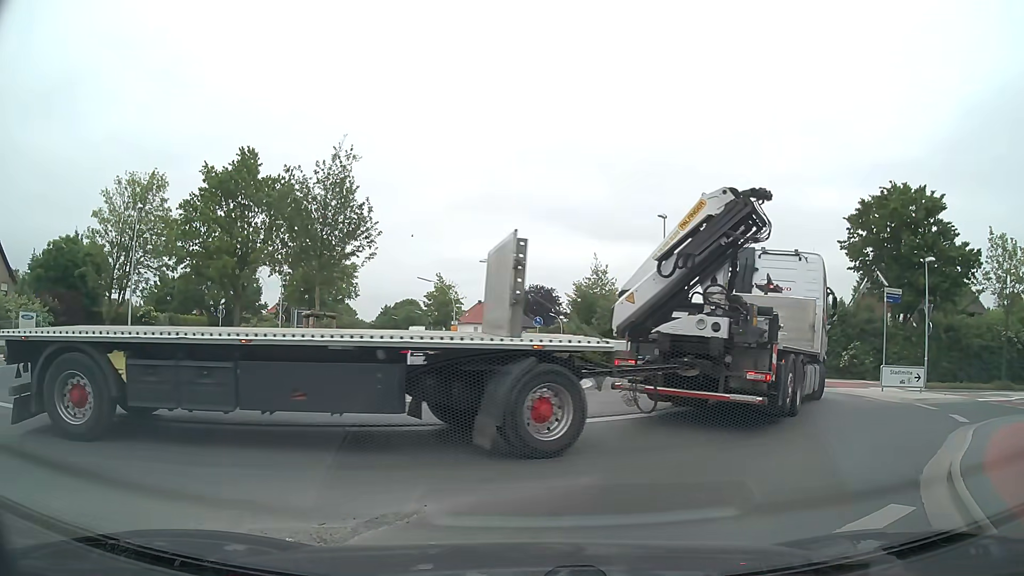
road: secondary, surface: asphalt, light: Day
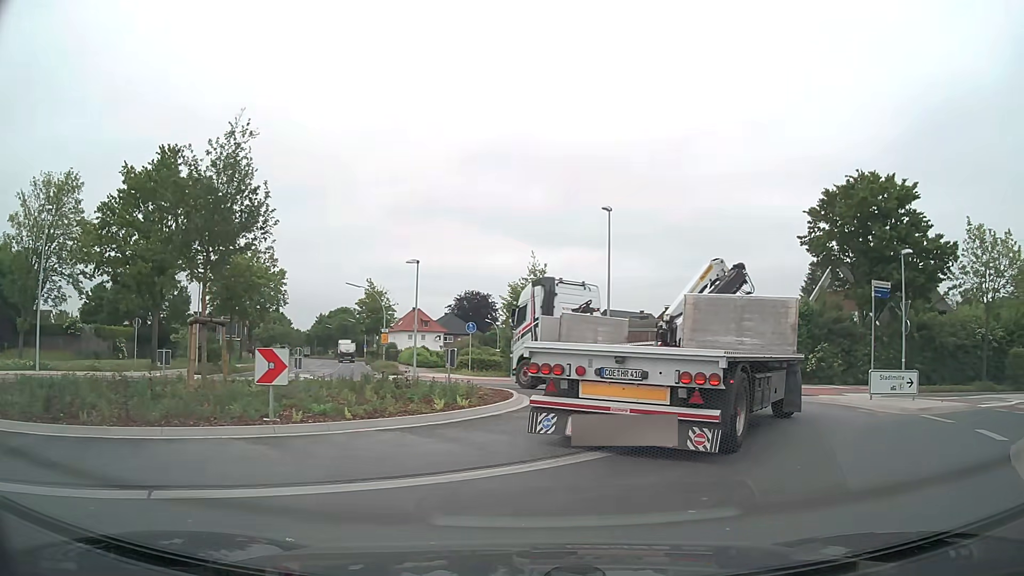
(+0.2, +3.6) m; +5°
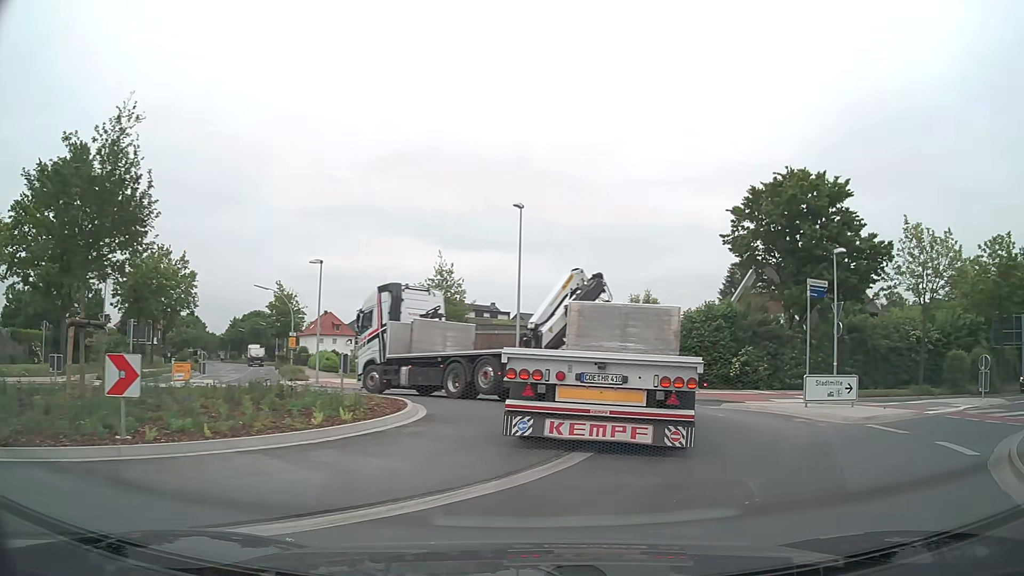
(+0.1, +1.7) m; +9°
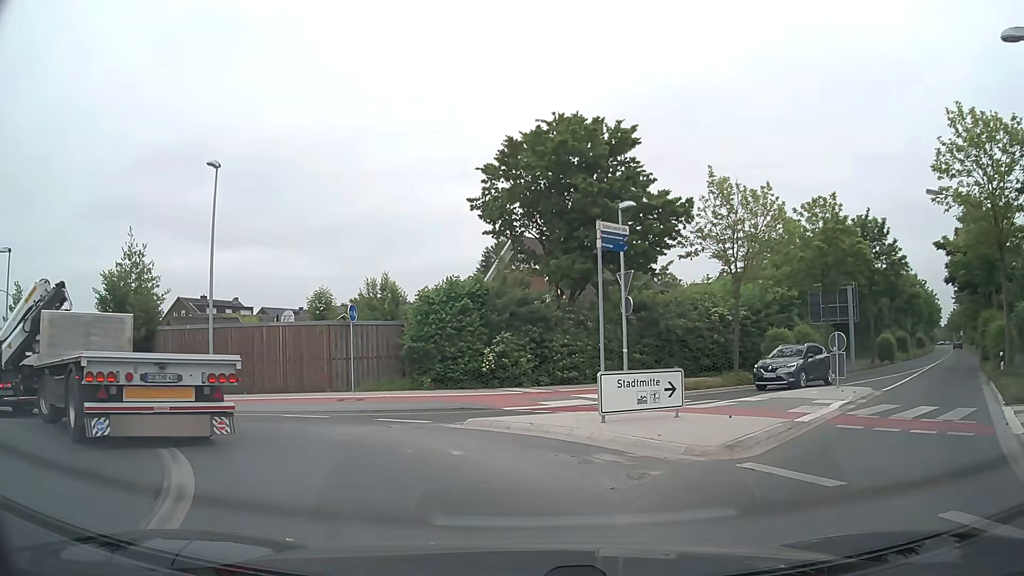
(+1.6, +6.9) m; +19°
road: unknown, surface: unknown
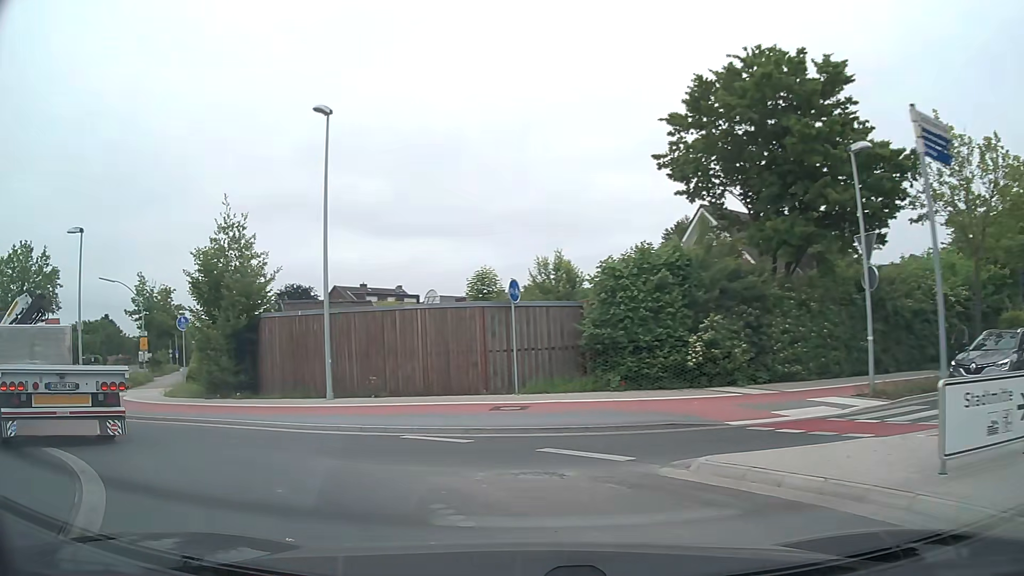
(-0.5, +5.5) m; -14°
